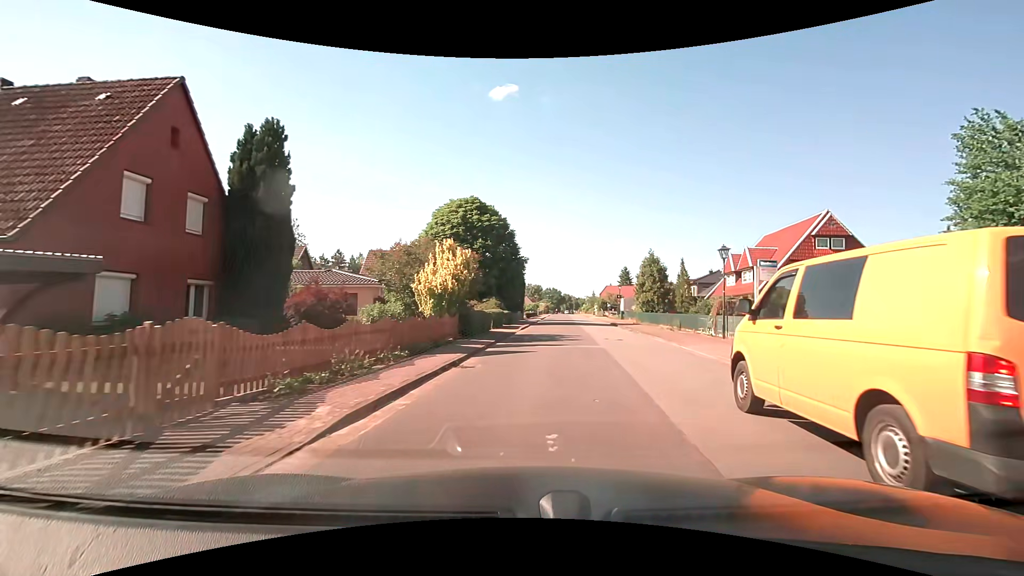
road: unclassified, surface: asphalt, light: Day
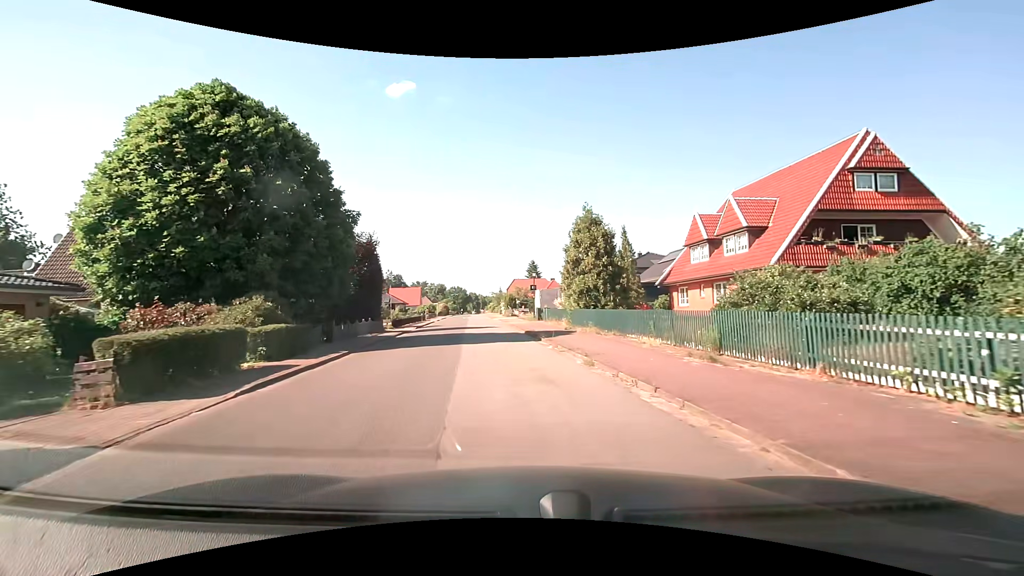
(+3.1, +21.6) m; +11°
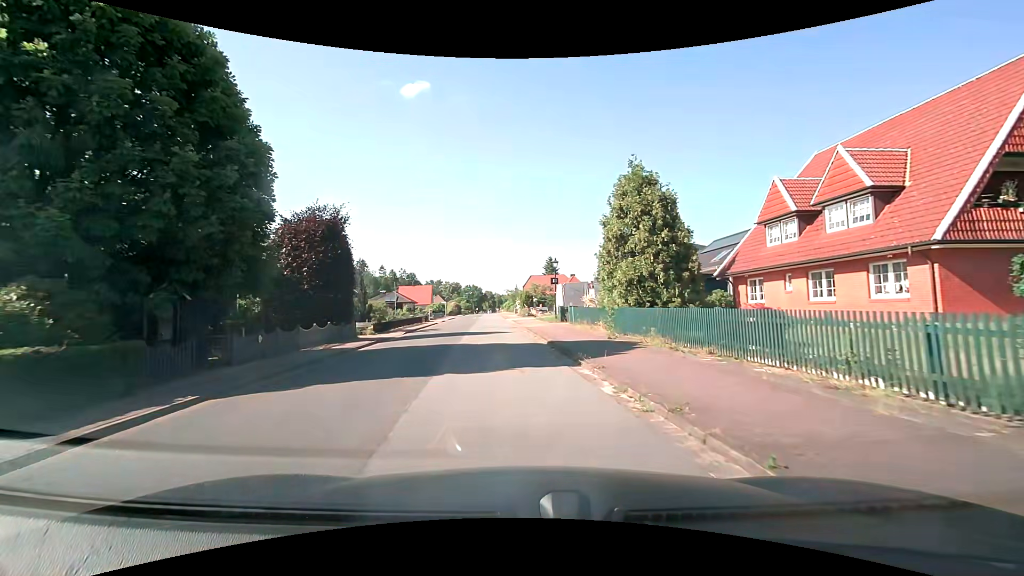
(-0.1, +8.9) m; -2°
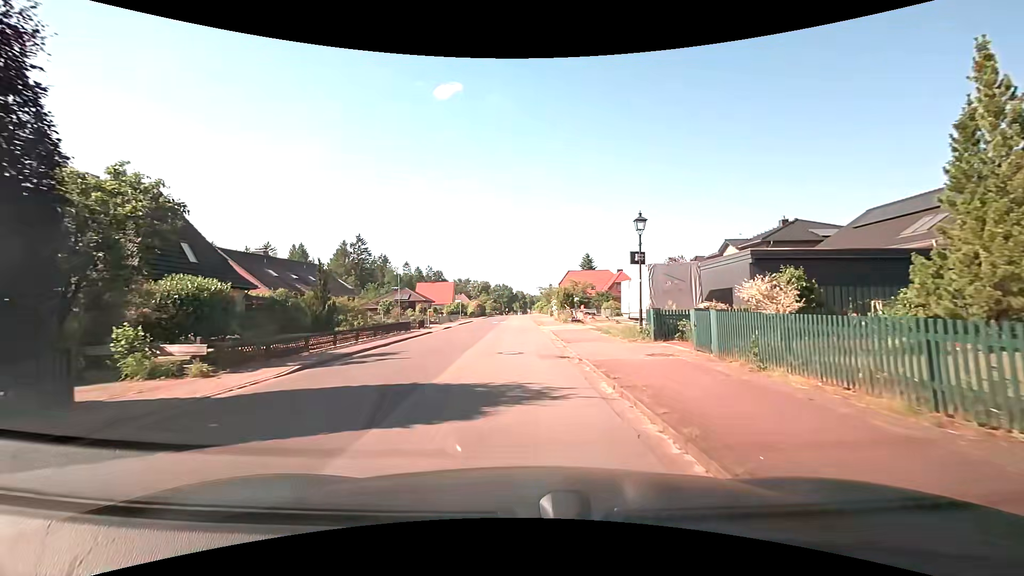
(-0.8, +18.2) m; -4°
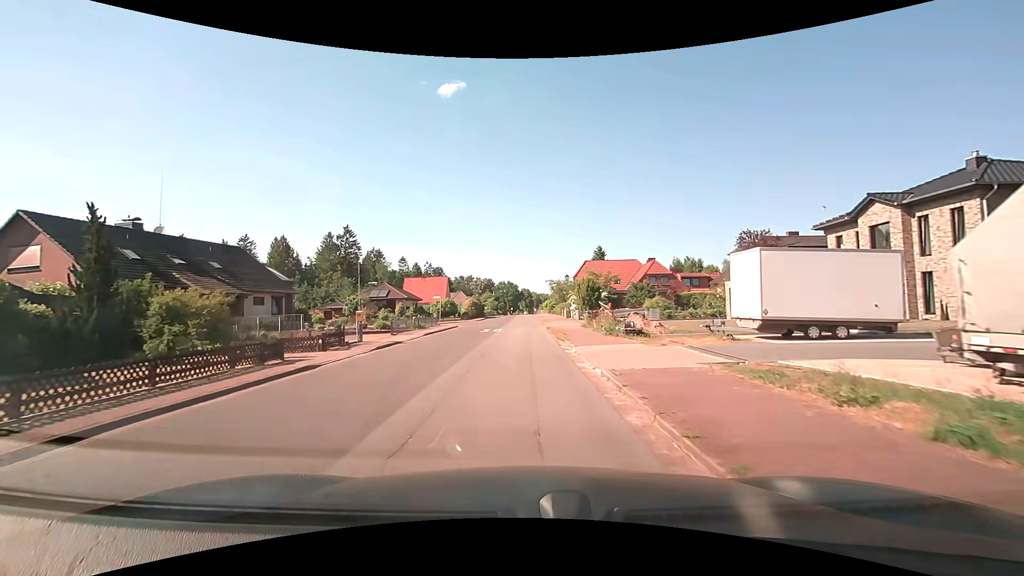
(-0.1, +18.1) m; -1°
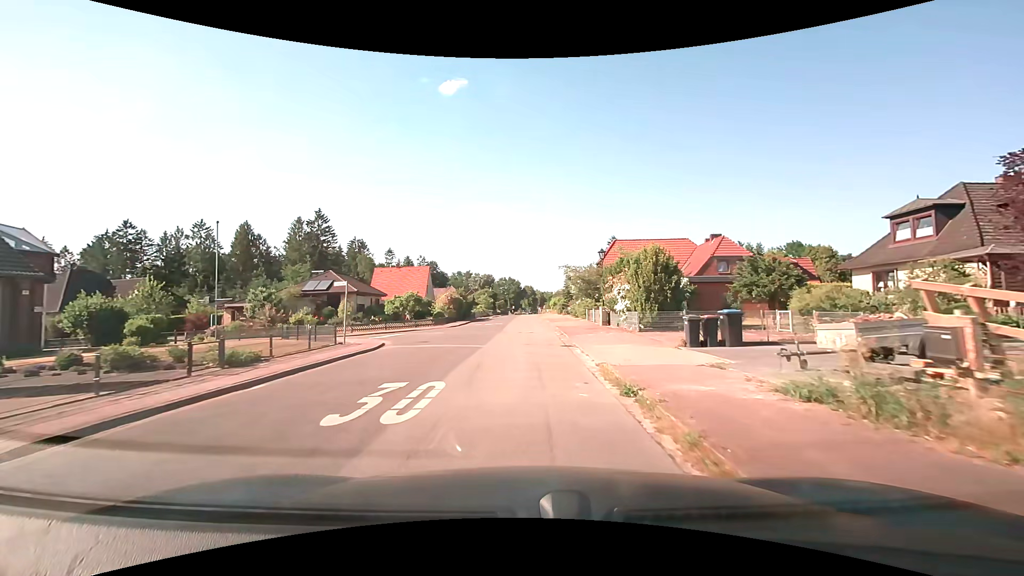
(0.0, +22.7) m; -1°
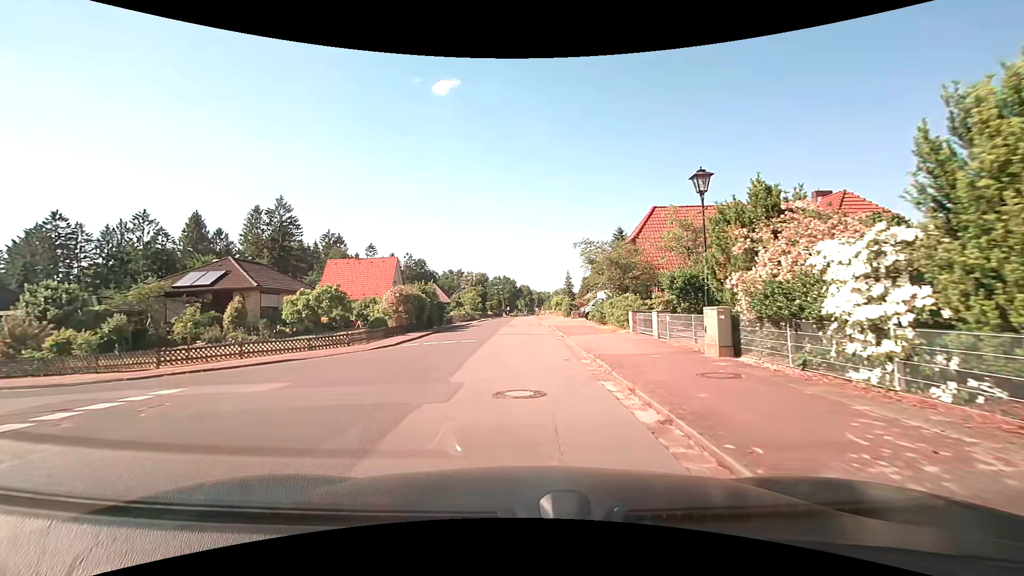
(+0.2, +17.8) m; +1°
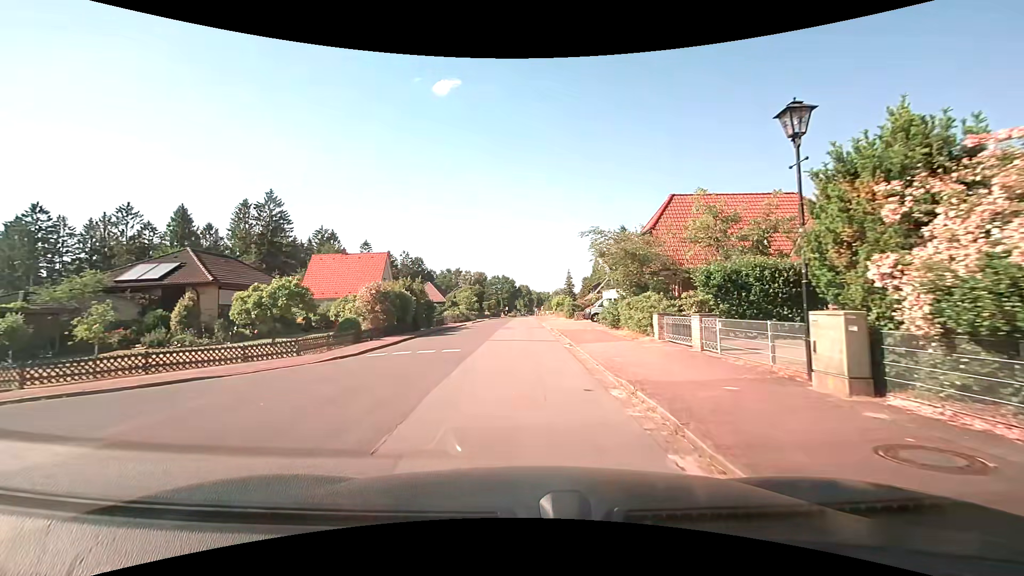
(0.0, +4.4) m; +1°
(0, +10) (0, +20) (0, +30) (0, +40) (0, +50) (0, +60) (0, +70) (0, +80) (0, +90) (0, +100) m
